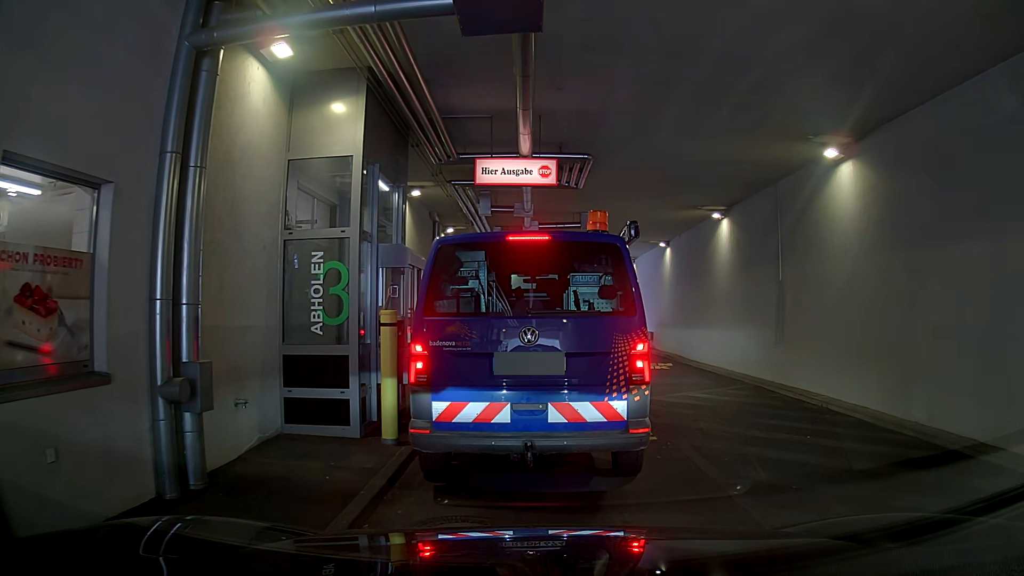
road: residential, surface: asphalt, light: Day
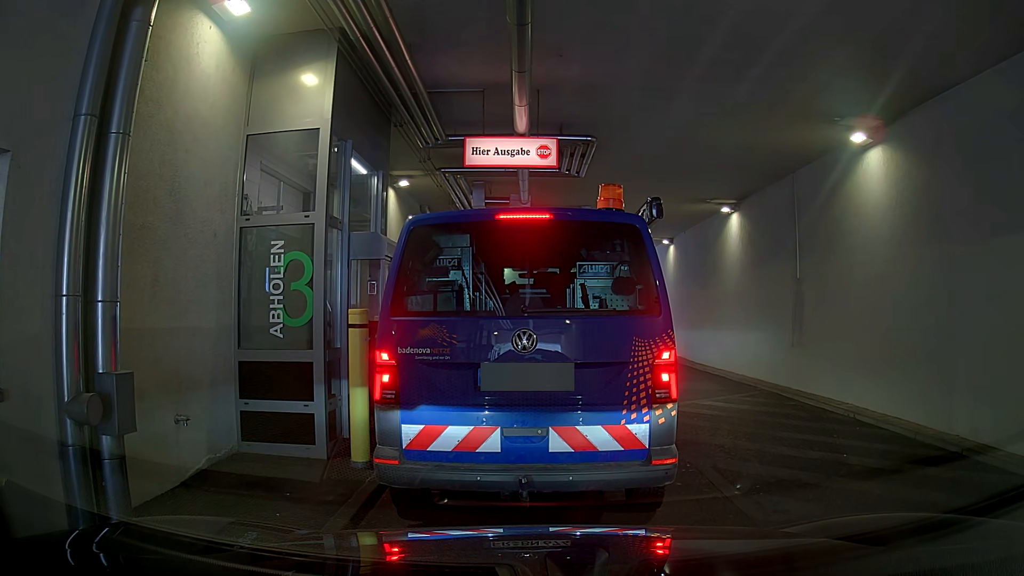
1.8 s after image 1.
(0.0, +1.0) m; 0°
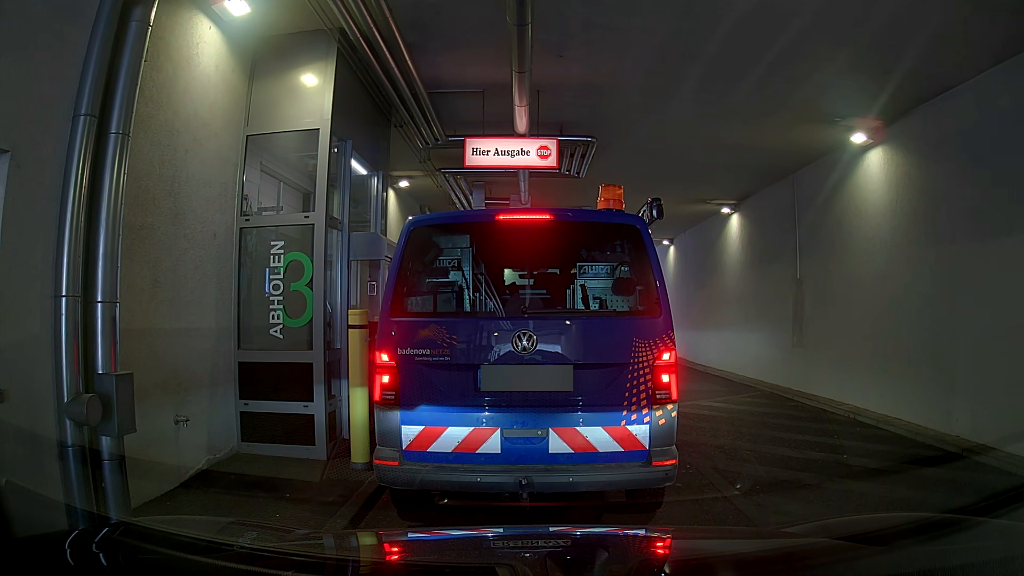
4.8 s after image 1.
(0.0, +0.1) m; 0°
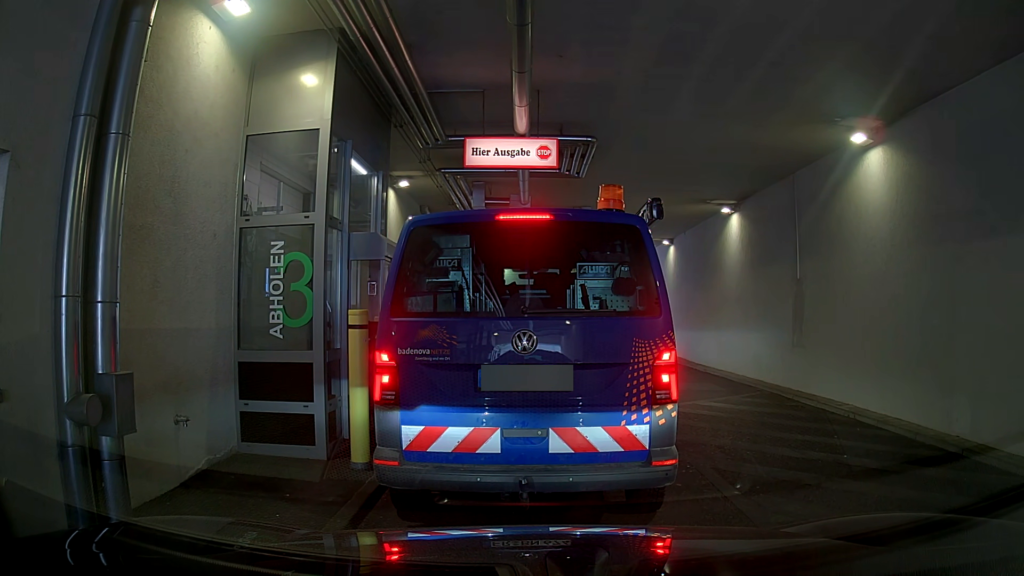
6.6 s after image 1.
(0.0, 0.0) m; 0°
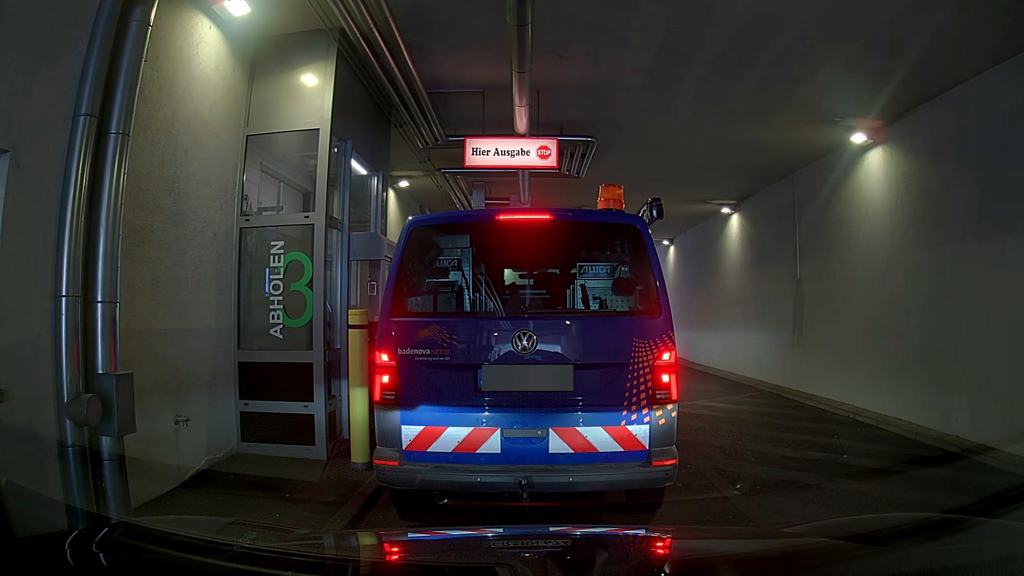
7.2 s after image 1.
(0.0, 0.0) m; 0°
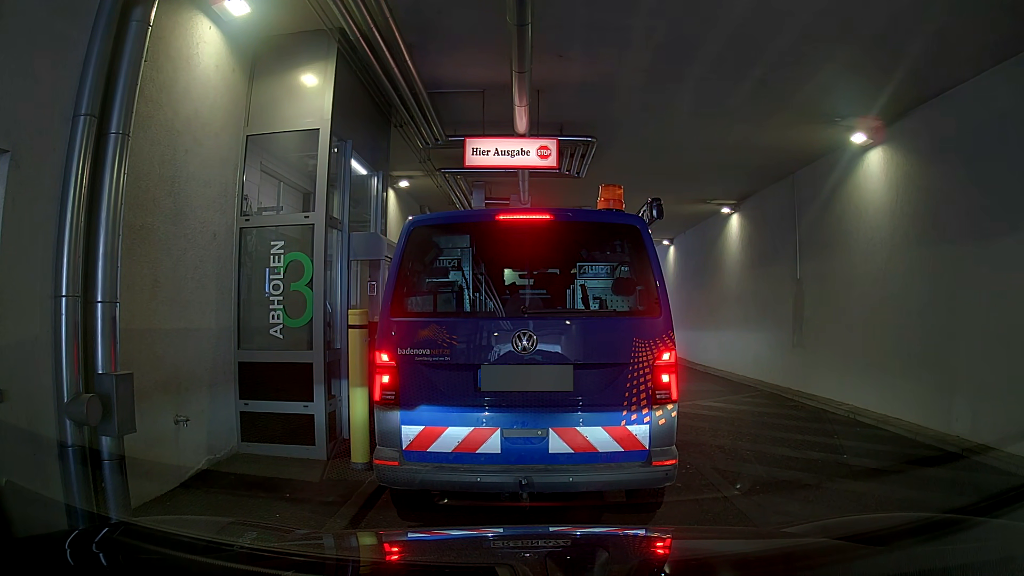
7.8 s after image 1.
(0.0, 0.0) m; 0°
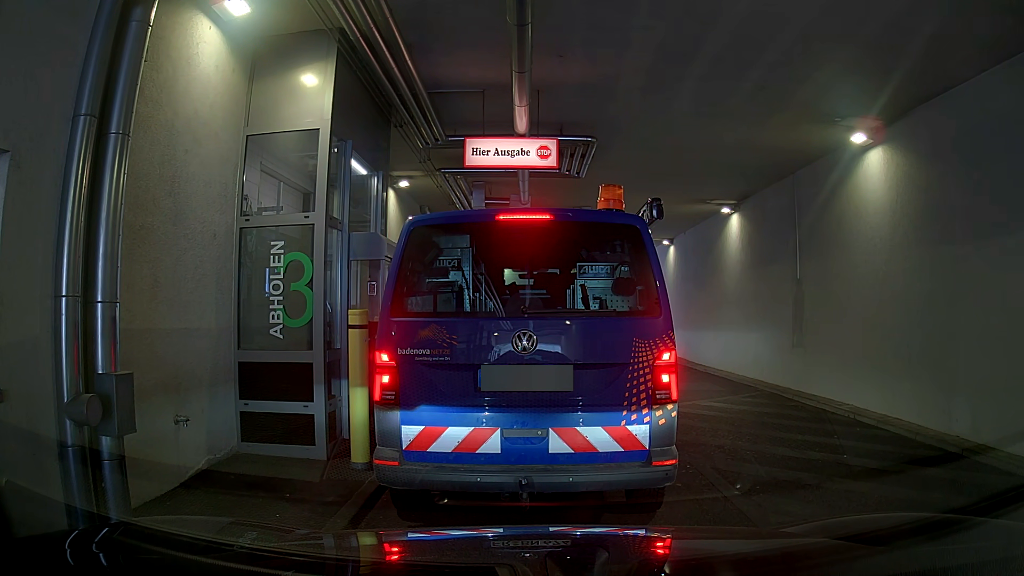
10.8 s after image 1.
(0.0, 0.0) m; 0°
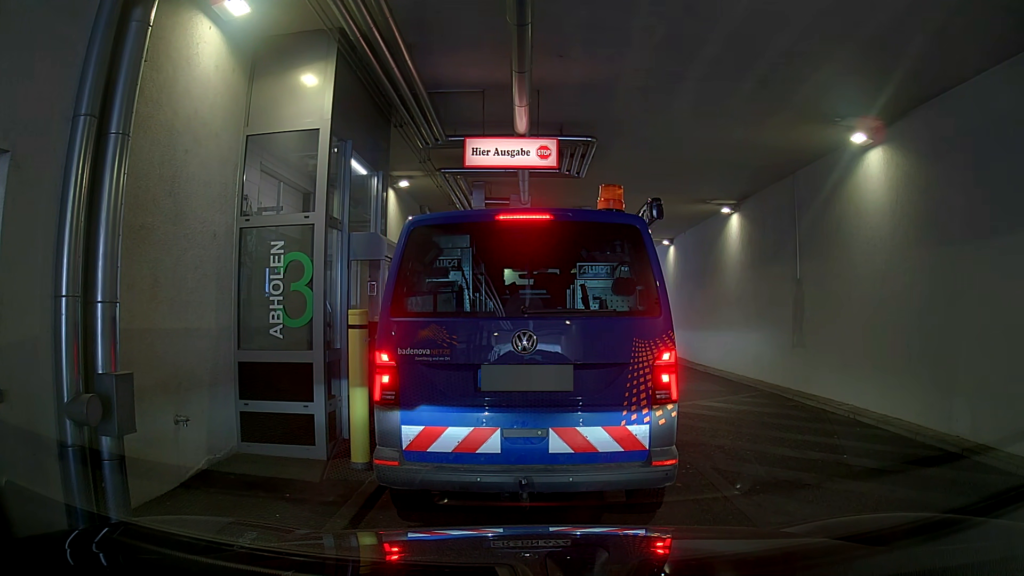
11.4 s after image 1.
(0.0, 0.0) m; 0°
